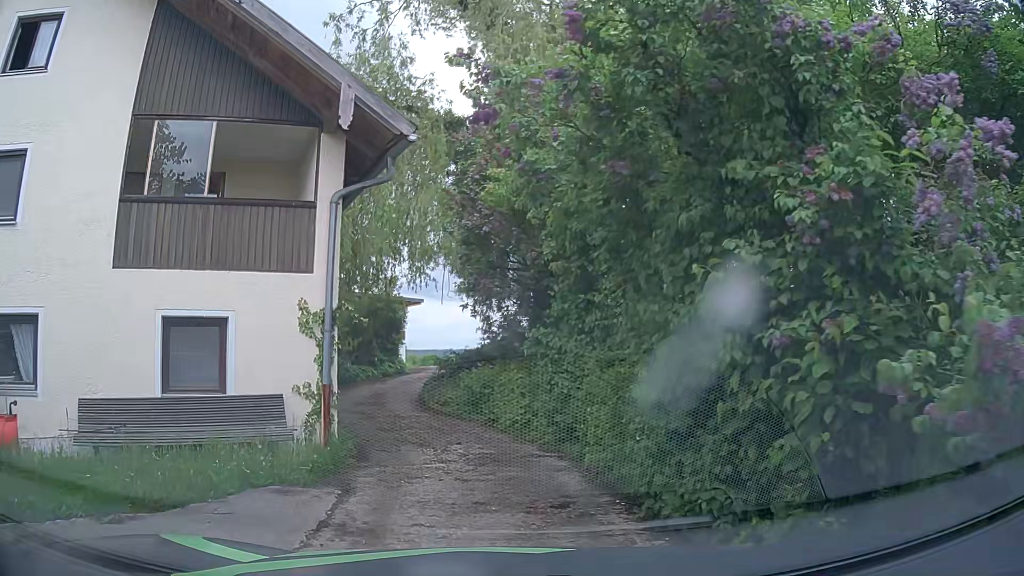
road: unclassified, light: Day
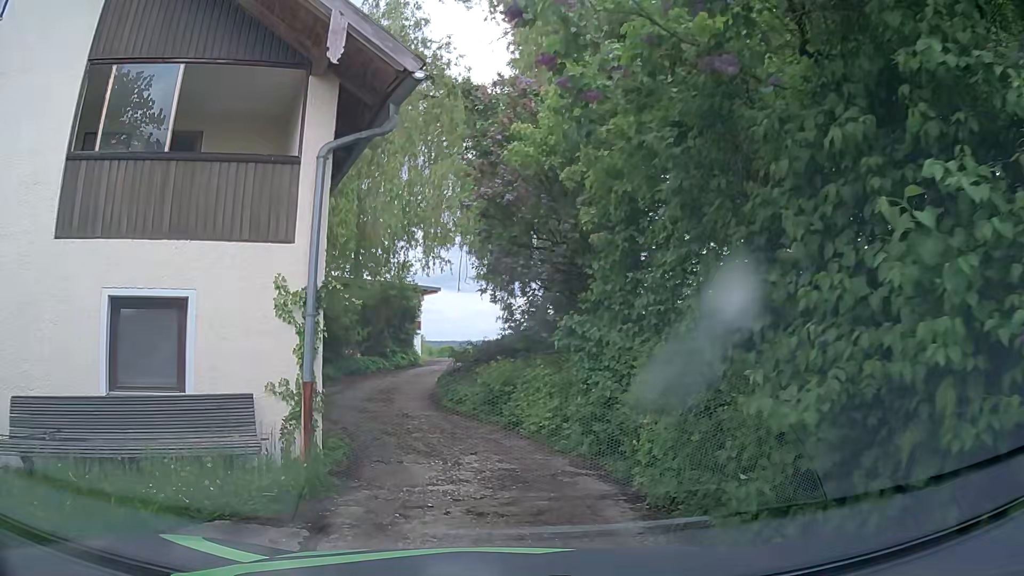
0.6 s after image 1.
(0.0, +1.8) m; -2°
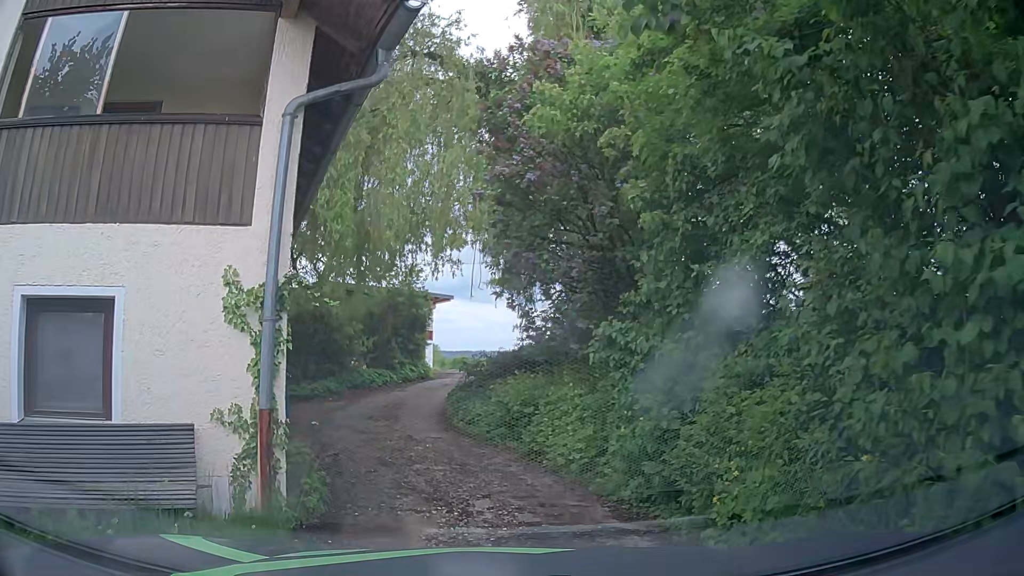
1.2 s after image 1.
(-0.1, +1.7) m; -2°
